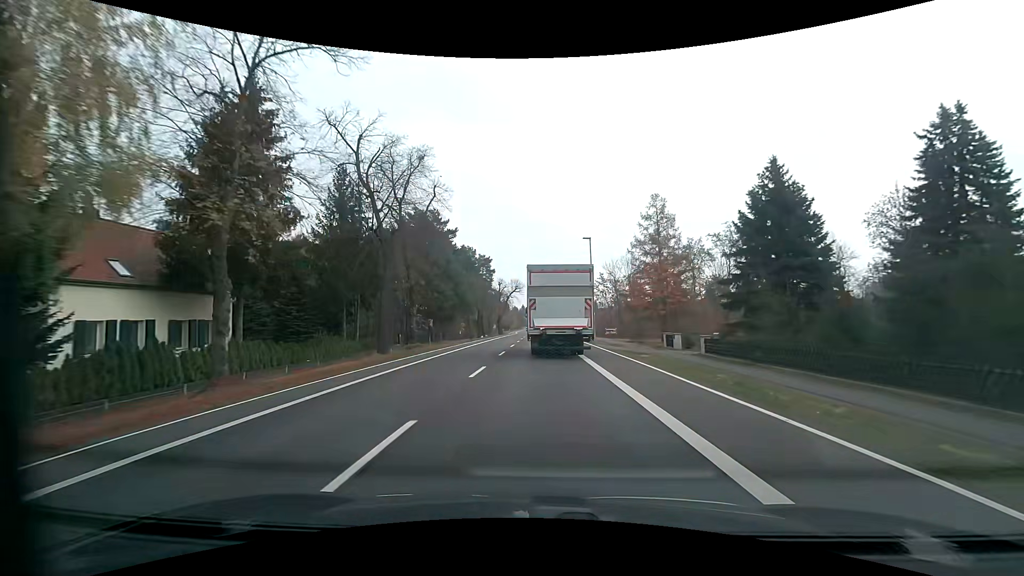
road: primary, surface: asphalt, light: Day
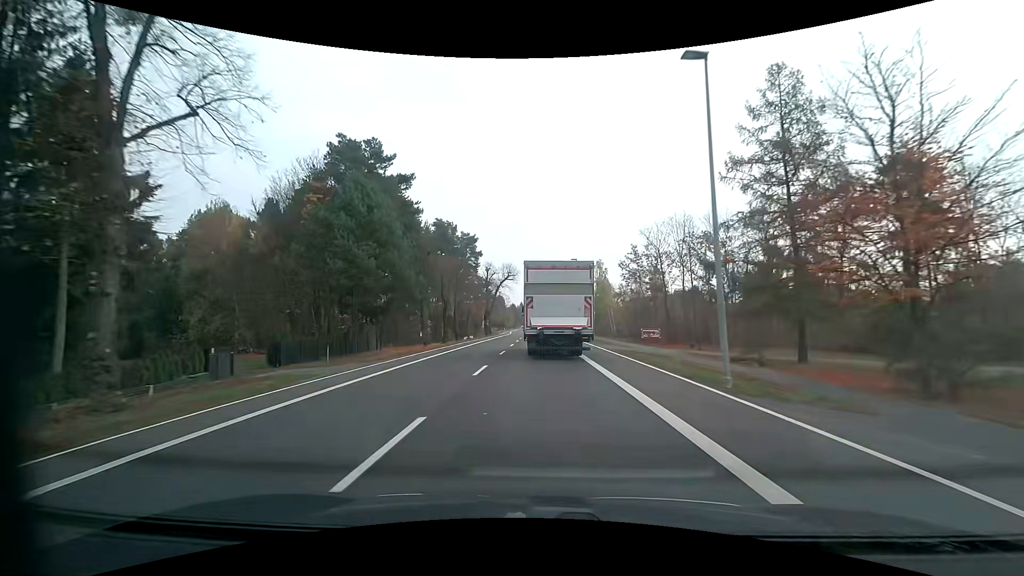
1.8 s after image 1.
(-0.2, +26.9) m; 0°
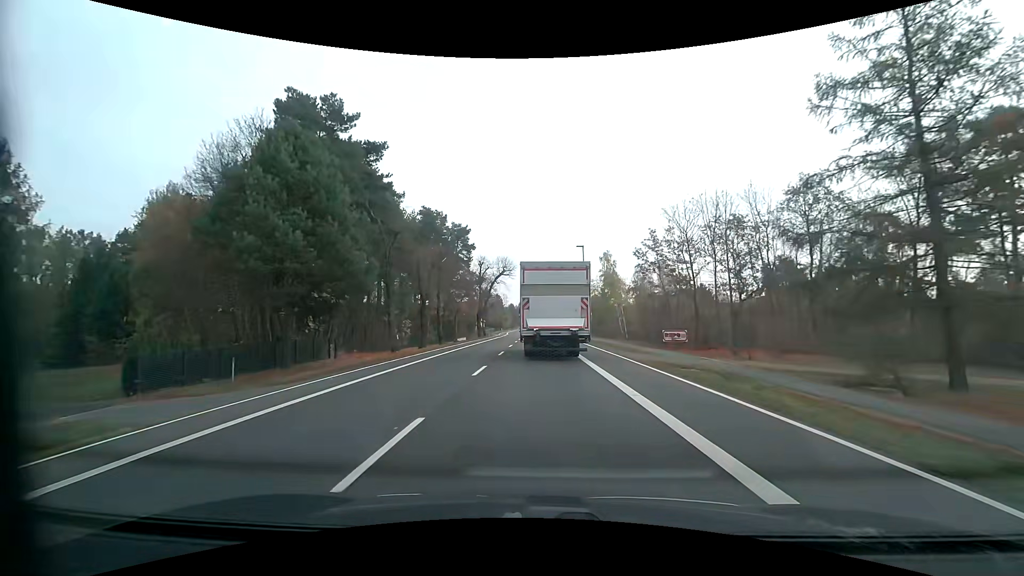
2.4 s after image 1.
(+0.1, +8.8) m; +1°
